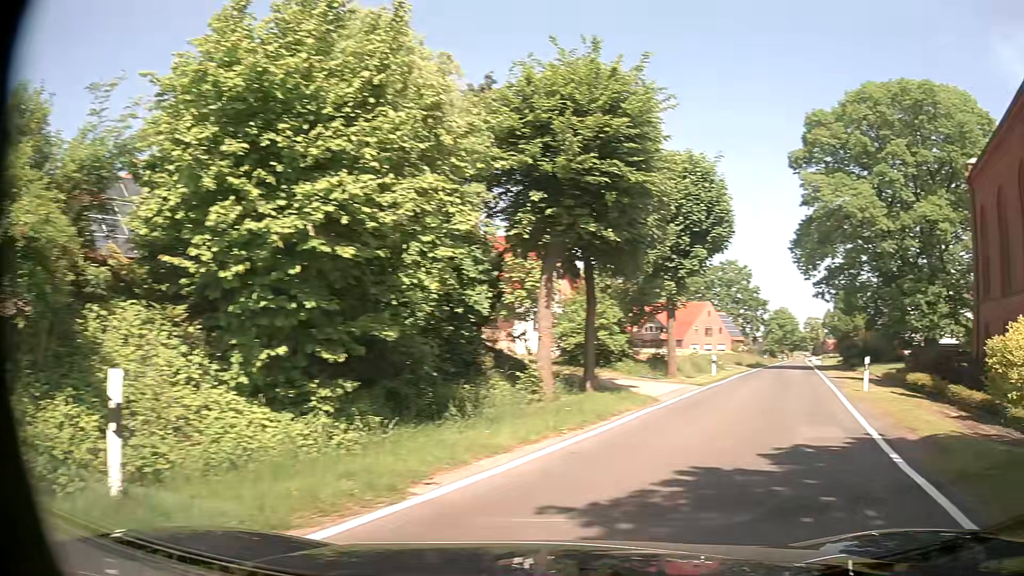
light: Day
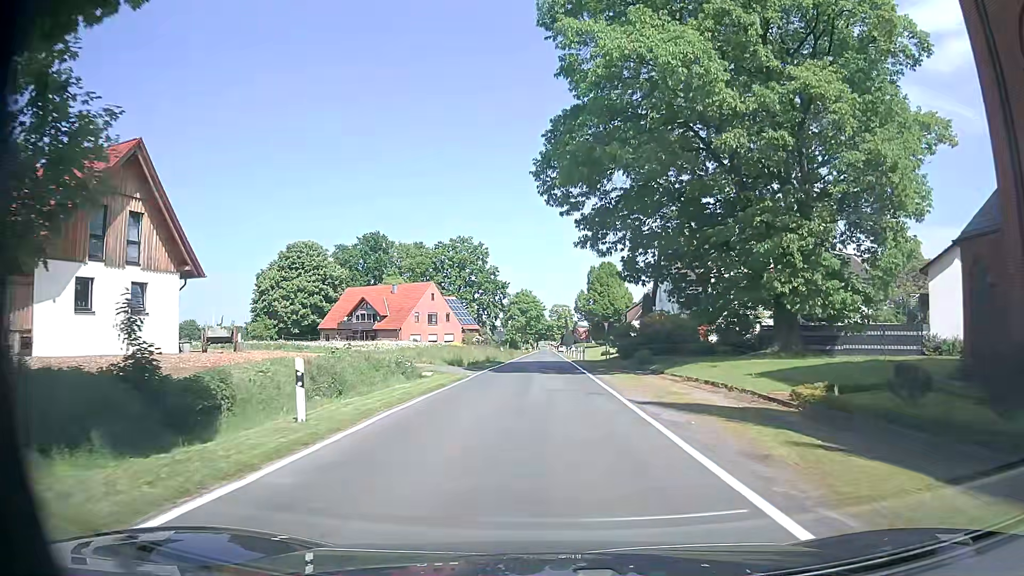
(+8.2, +22.1) m; +24°
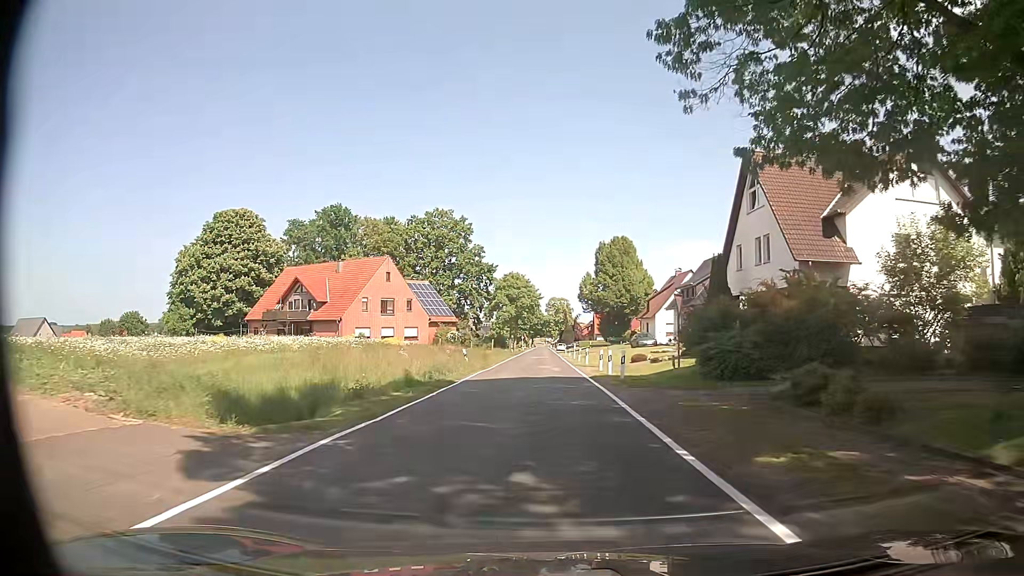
(-0.2, +26.8) m; 0°
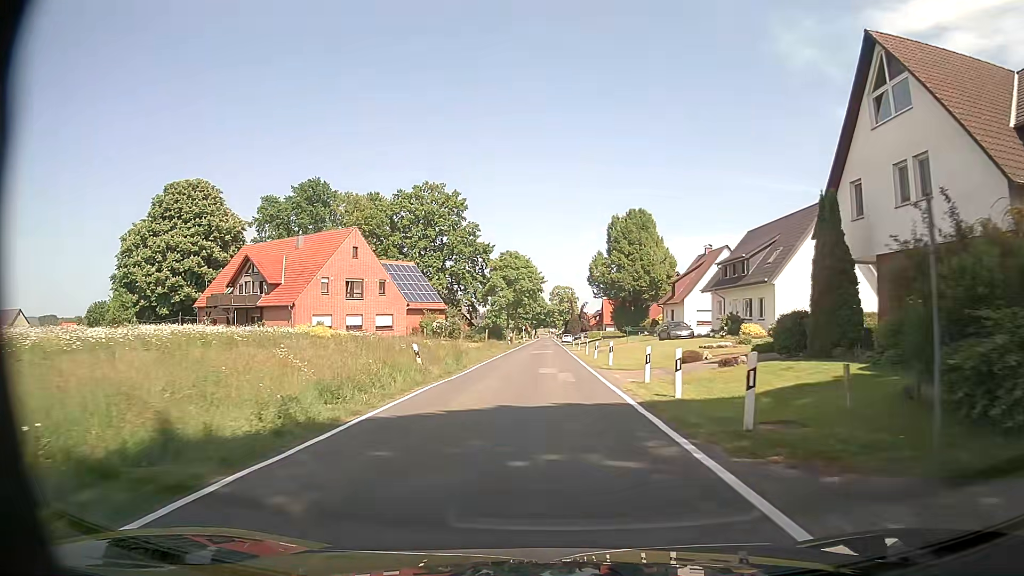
(-0.1, +14.1) m; -1°
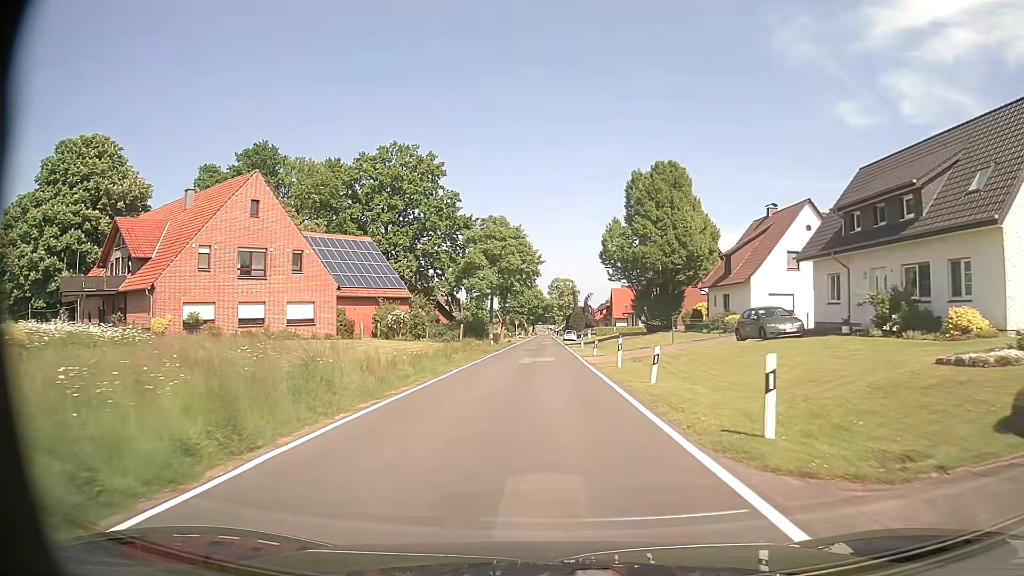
(0.0, +21.1) m; 0°
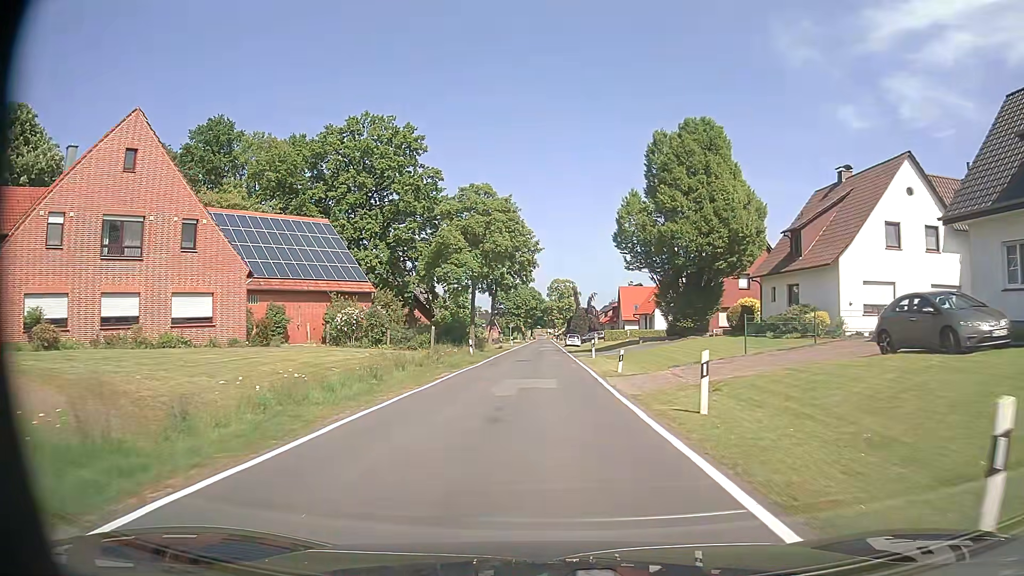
(0.0, +13.2) m; 0°
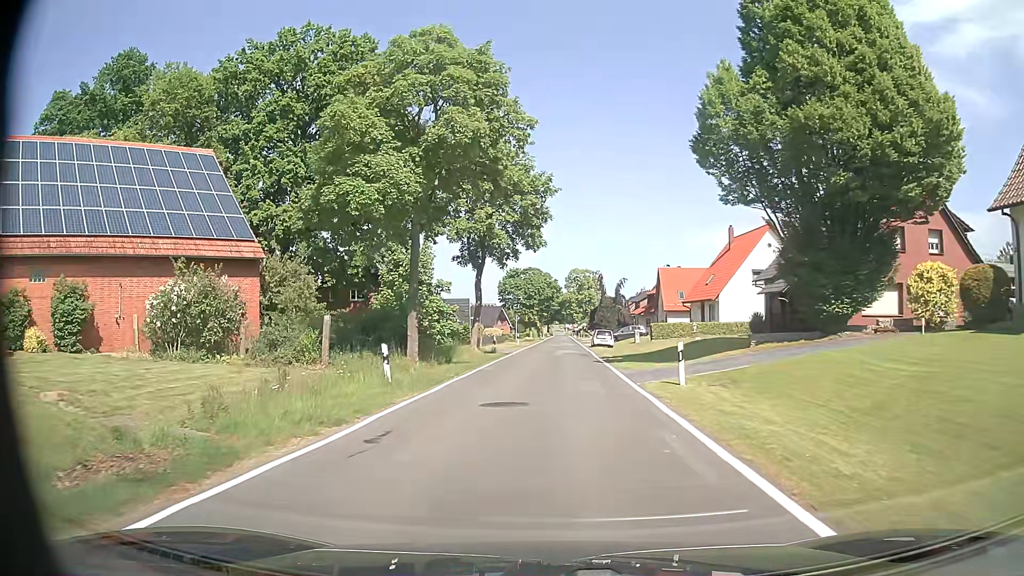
(-0.2, +21.9) m; -2°
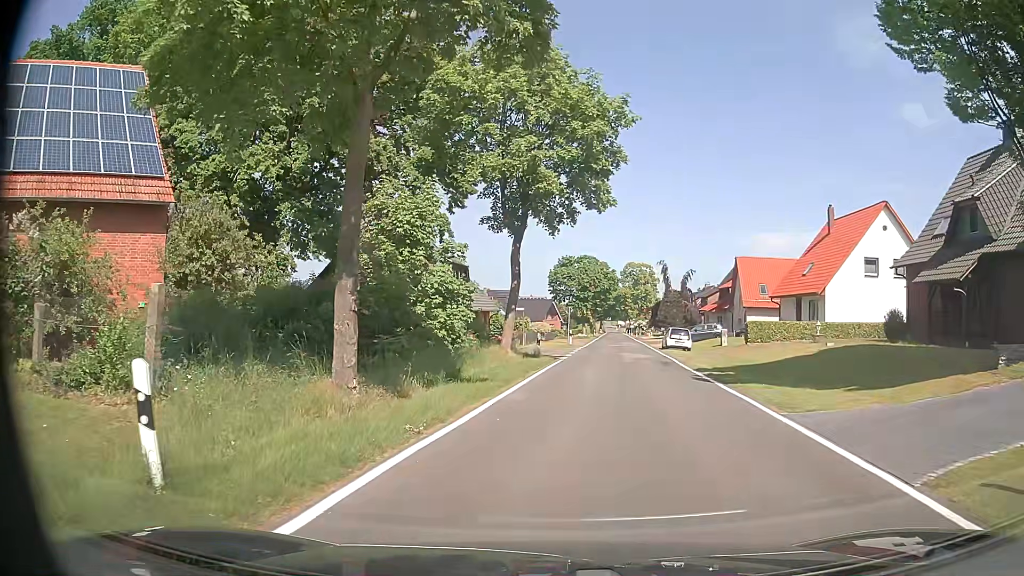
(-0.4, +11.1) m; -5°
